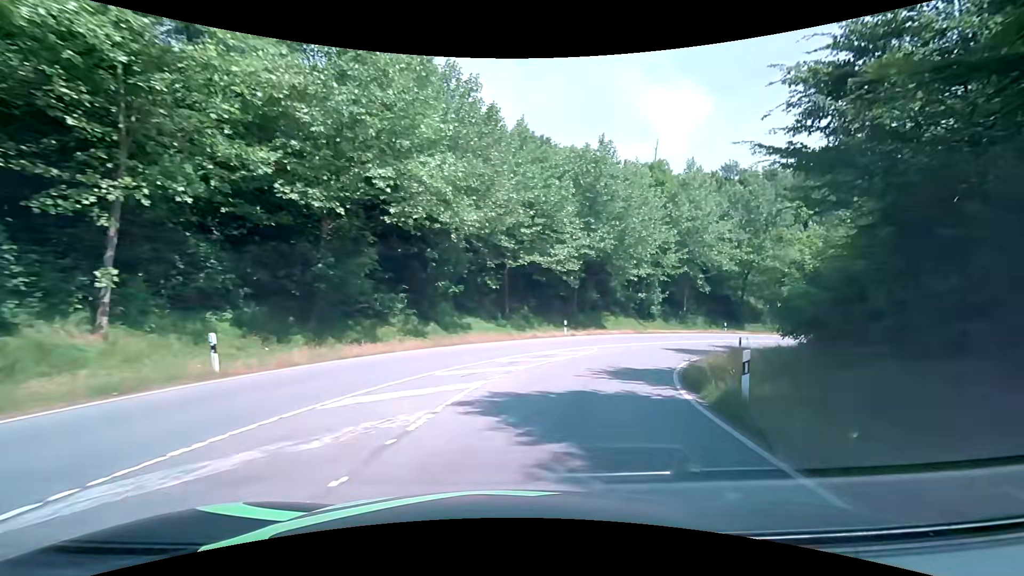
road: primary_link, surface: asphalt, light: Day
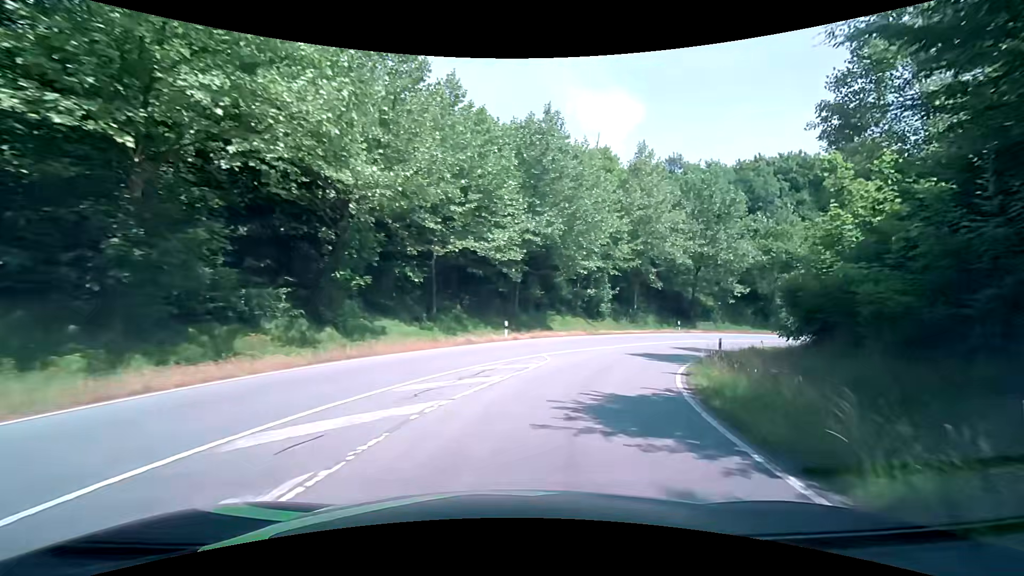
(+0.4, +6.5) m; +7°
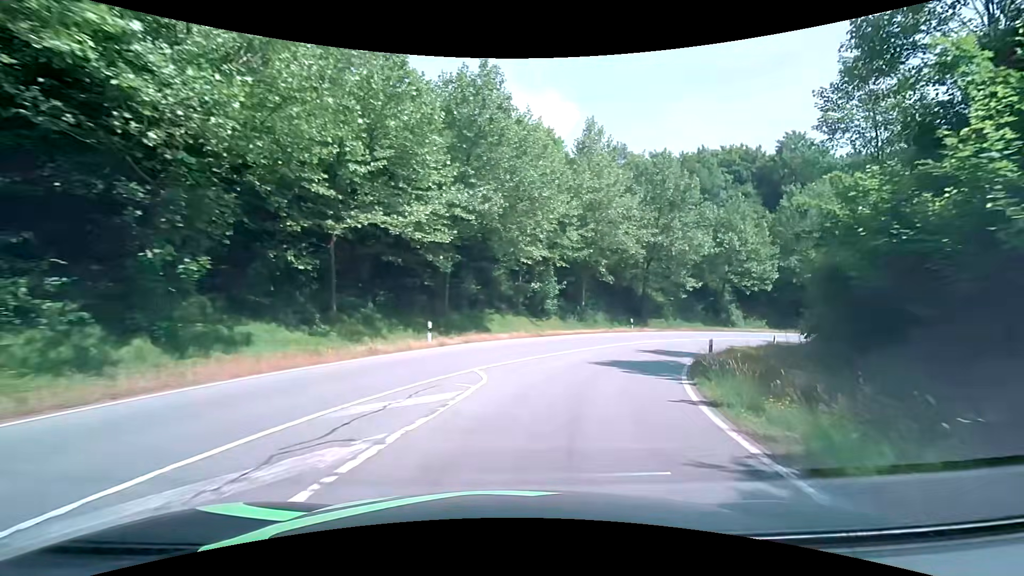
(+0.4, +6.5) m; +7°
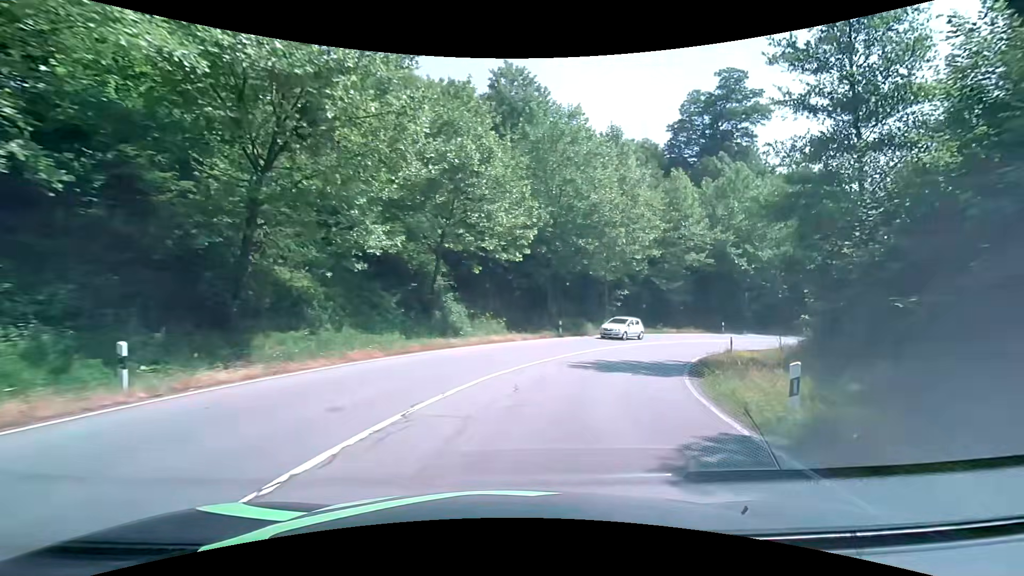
(+9.6, +30.5) m; +36°
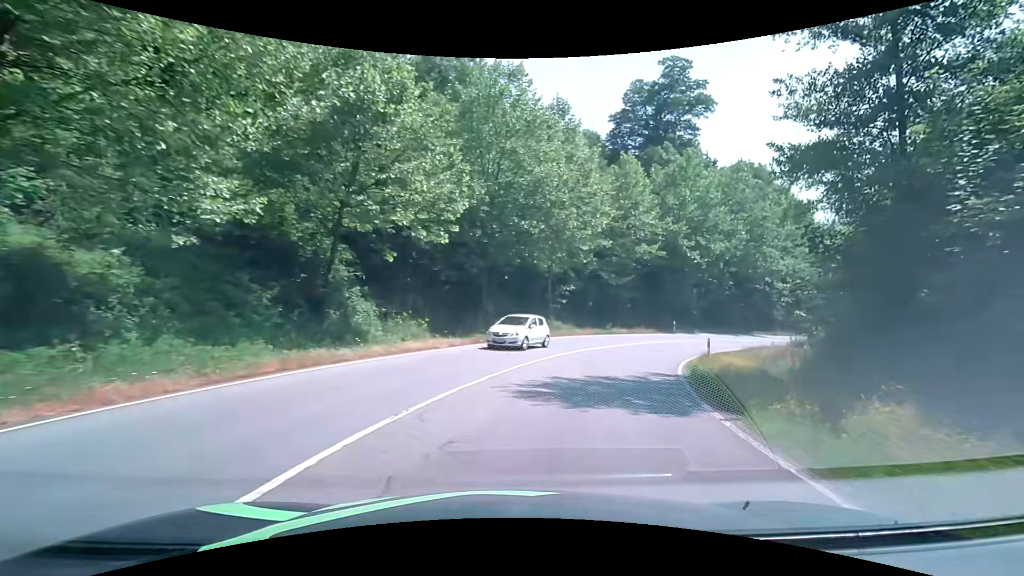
(+0.4, +6.5) m; +7°
(+1, +10) (+4, +19) (+9, +28) (+15, +36) (+22, +43) (+31, +48) (+40, +51) (+50, +51) (+57, +44) (+60, +35) m
